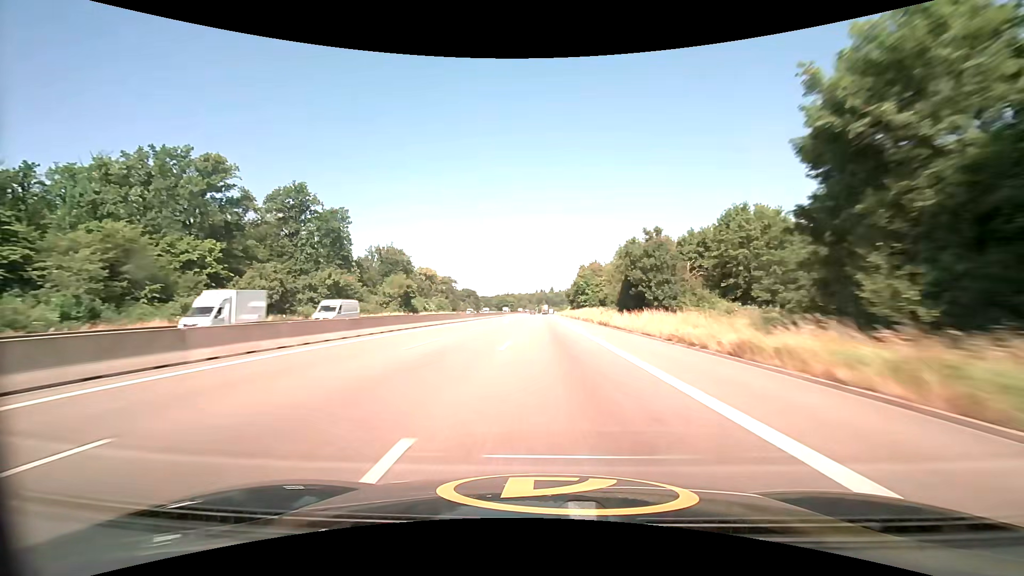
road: motorway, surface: asphalt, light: Day
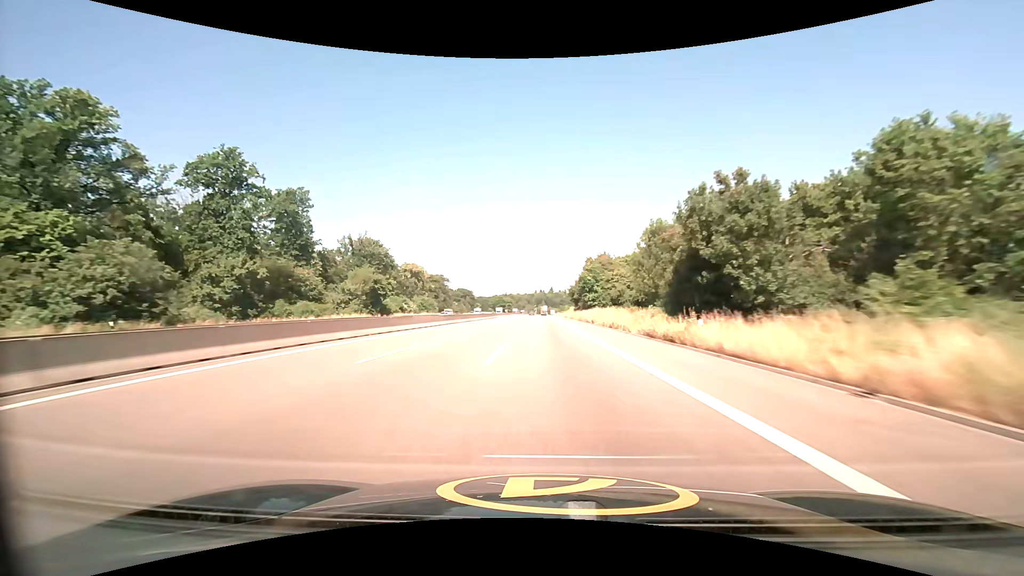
(+0.1, +22.1) m; 0°
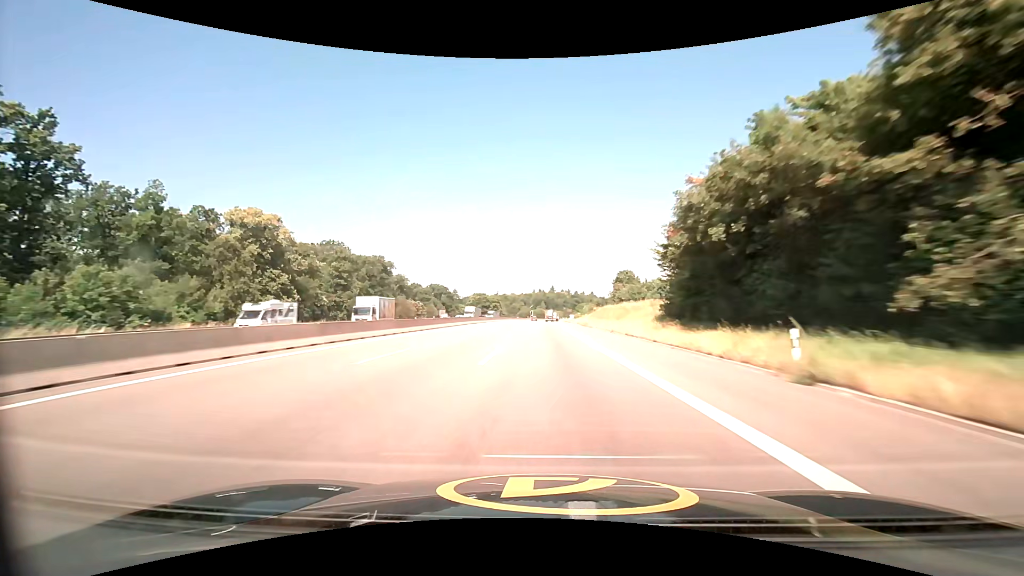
(+0.3, +106.3) m; 0°
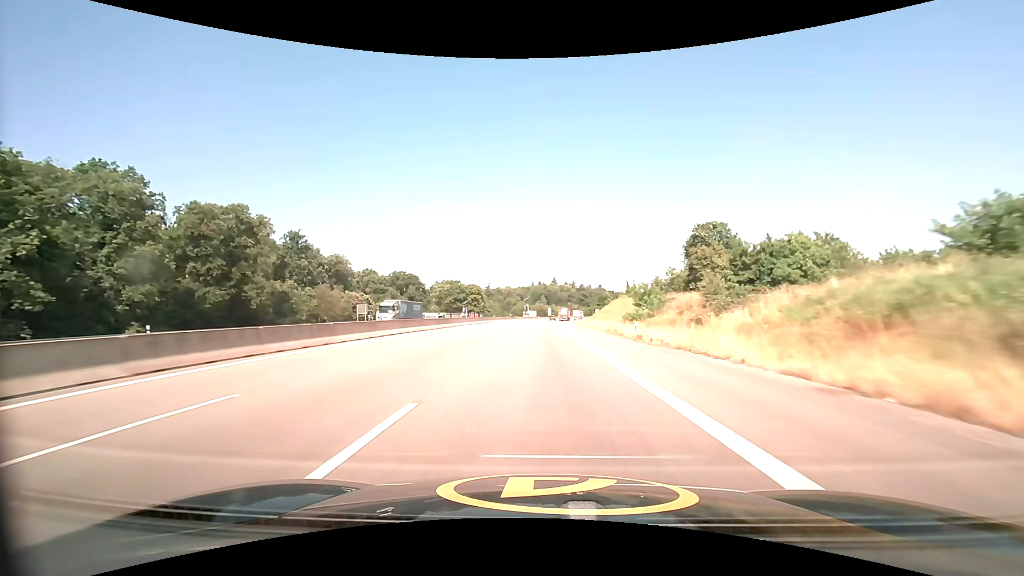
(0.0, +82.9) m; 0°
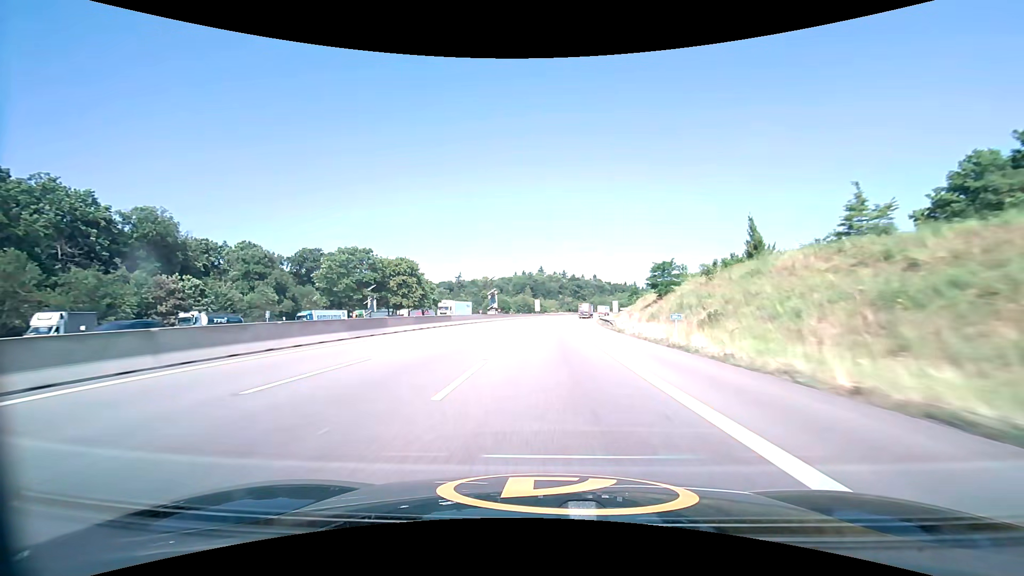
(+0.4, +83.0) m; +1°
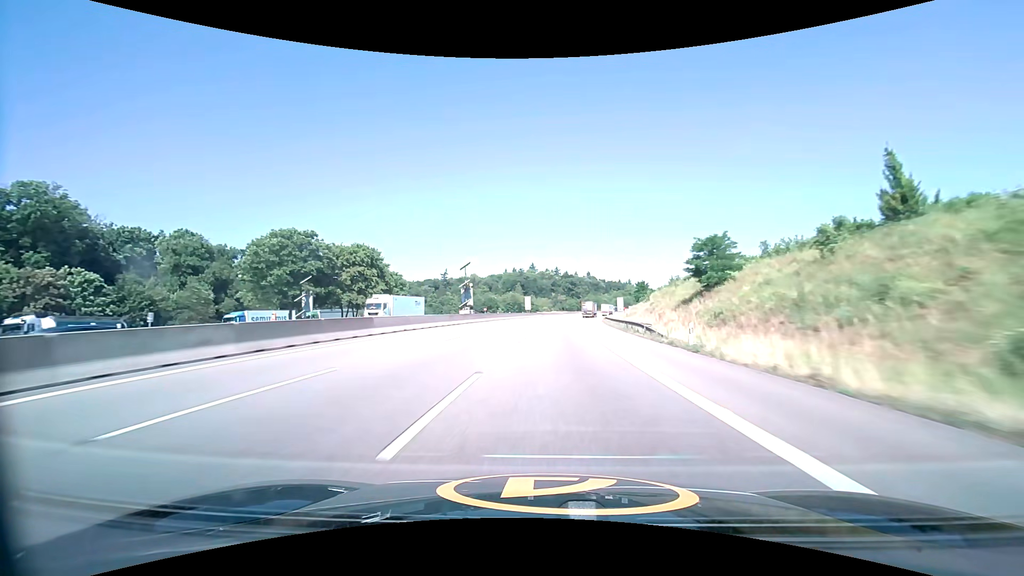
(+0.1, +20.6) m; +1°
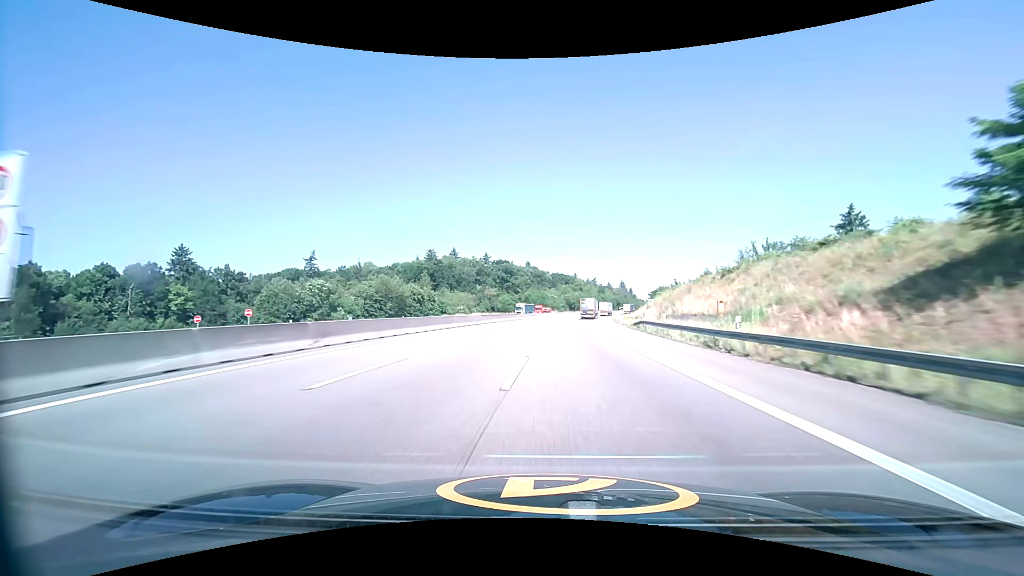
(+6.7, +103.2) m; +7°
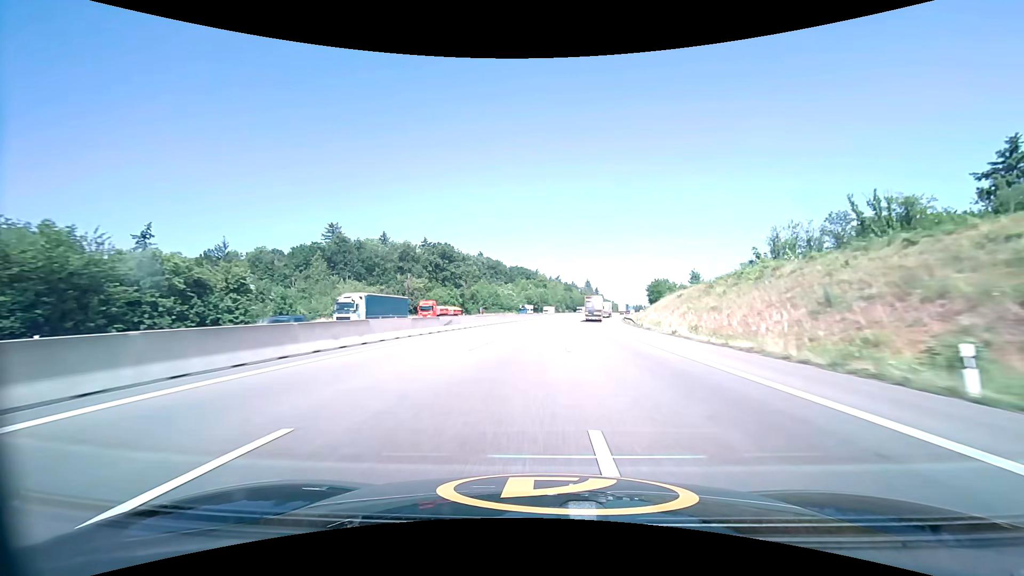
(+2.3, +62.5) m; +5°
(0, +10) (0, +20) (+1, +30) (+1, +40) (+2, +50) (+3, +60) (+4, +70) (+5, +80) (+6, +90) (+7, +100) m
